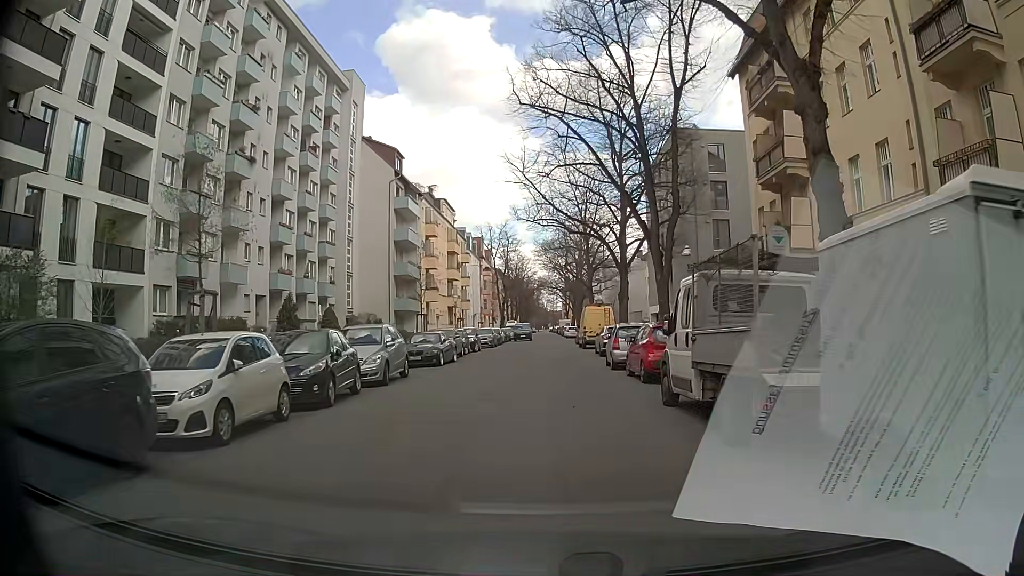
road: residential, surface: asphalt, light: Day
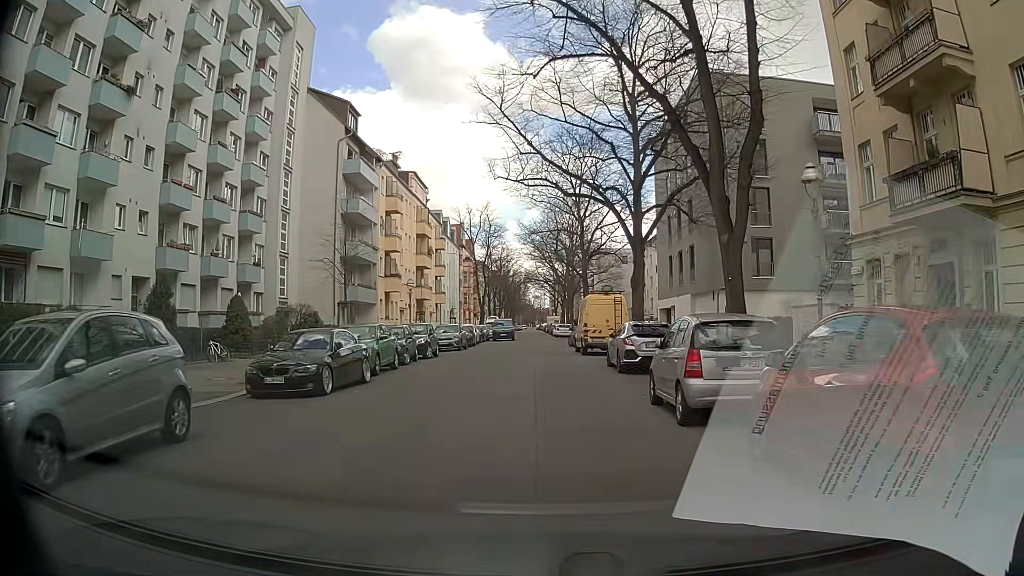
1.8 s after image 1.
(-0.1, +12.5) m; 0°
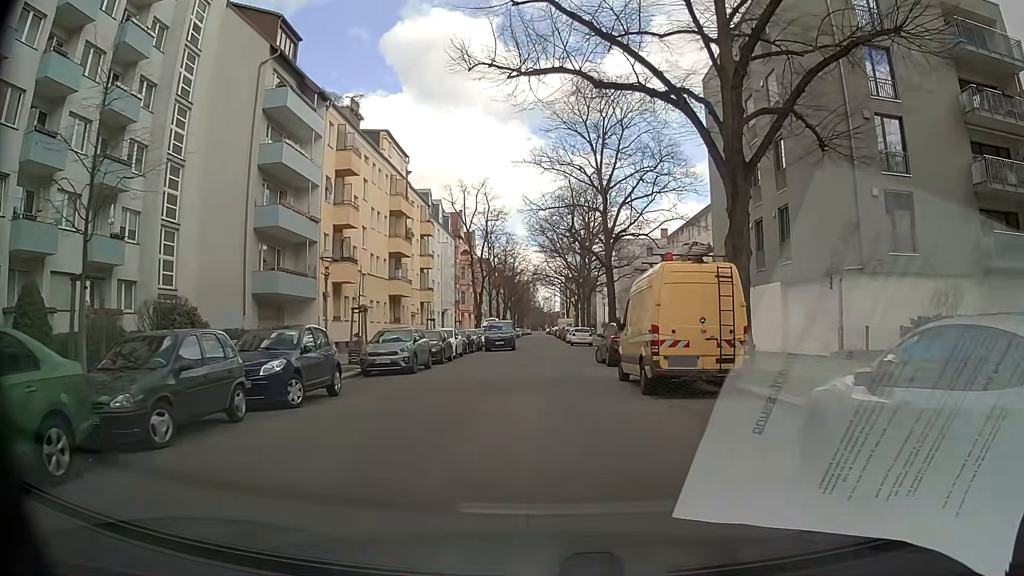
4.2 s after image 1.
(0.0, +16.1) m; 0°
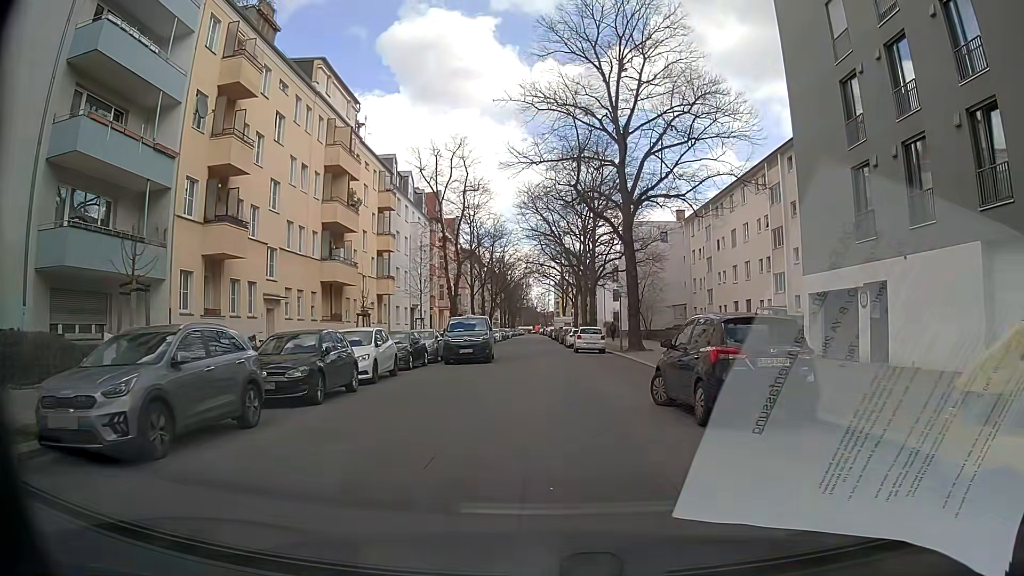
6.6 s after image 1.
(-0.2, +15.2) m; -1°
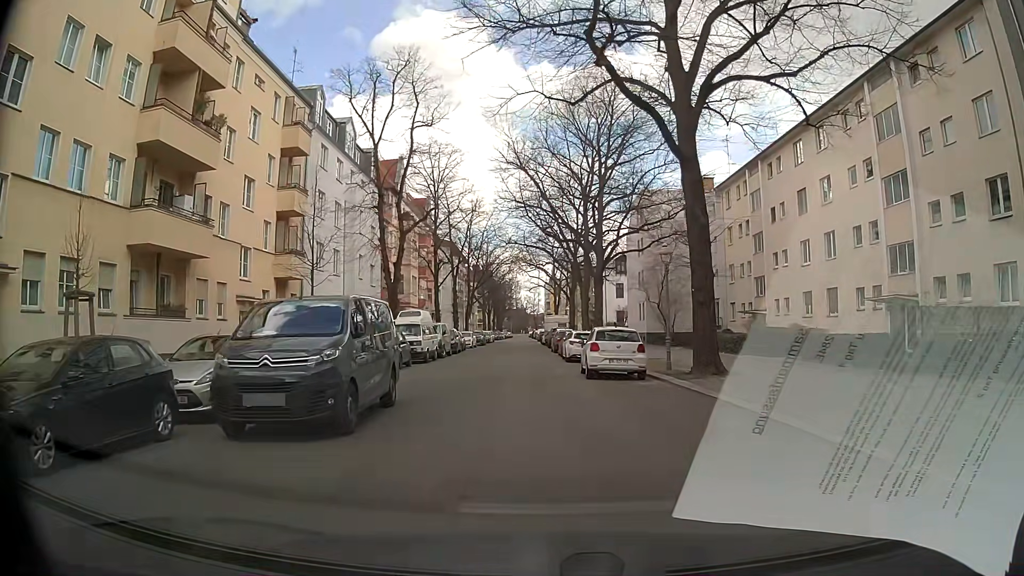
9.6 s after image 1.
(+0.3, +18.2) m; 0°
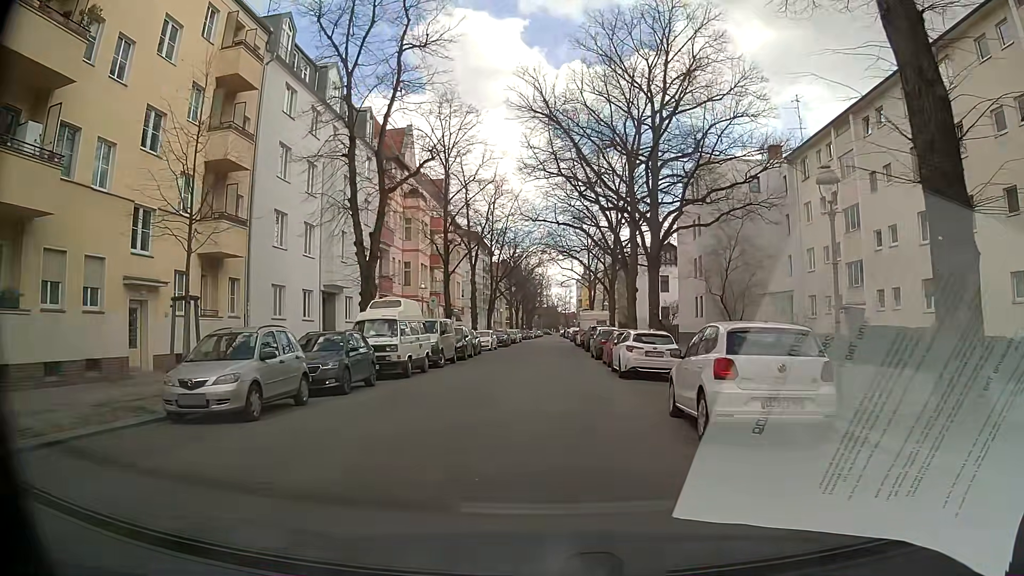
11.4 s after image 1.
(-0.1, +10.8) m; -2°
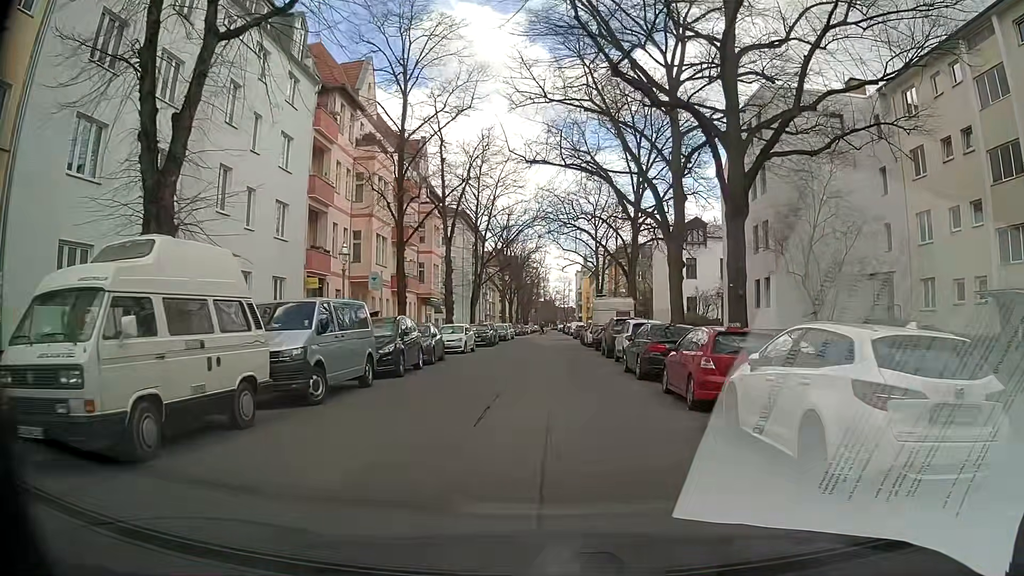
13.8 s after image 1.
(0.0, +14.6) m; 0°
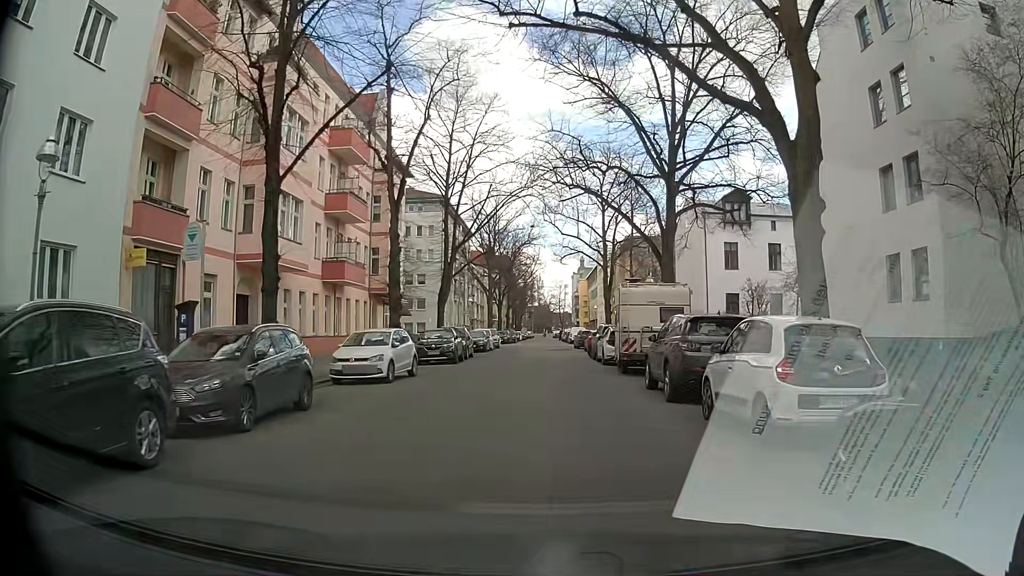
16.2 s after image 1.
(0.0, +14.9) m; -1°
